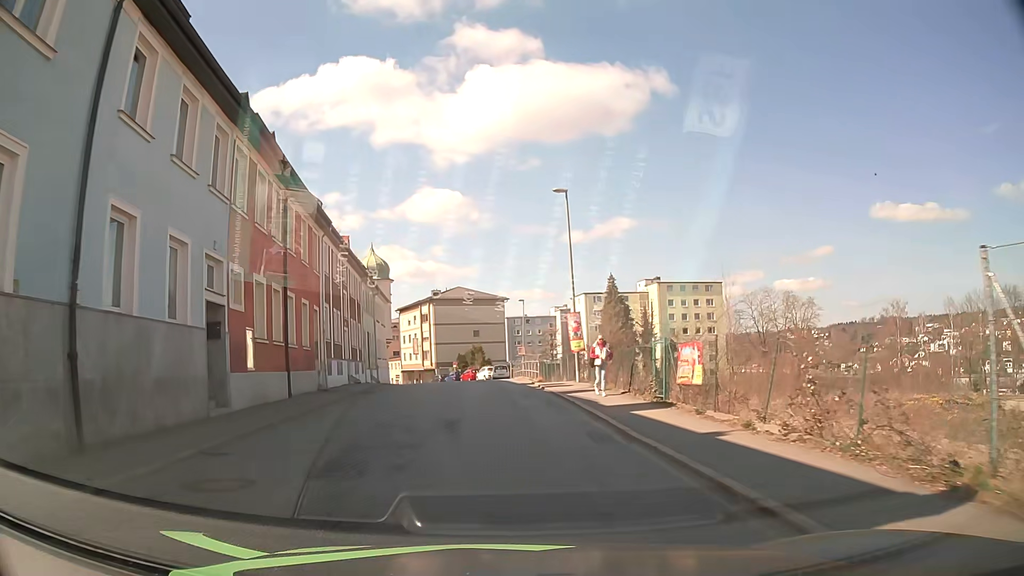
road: tertiary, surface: asphalt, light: Day
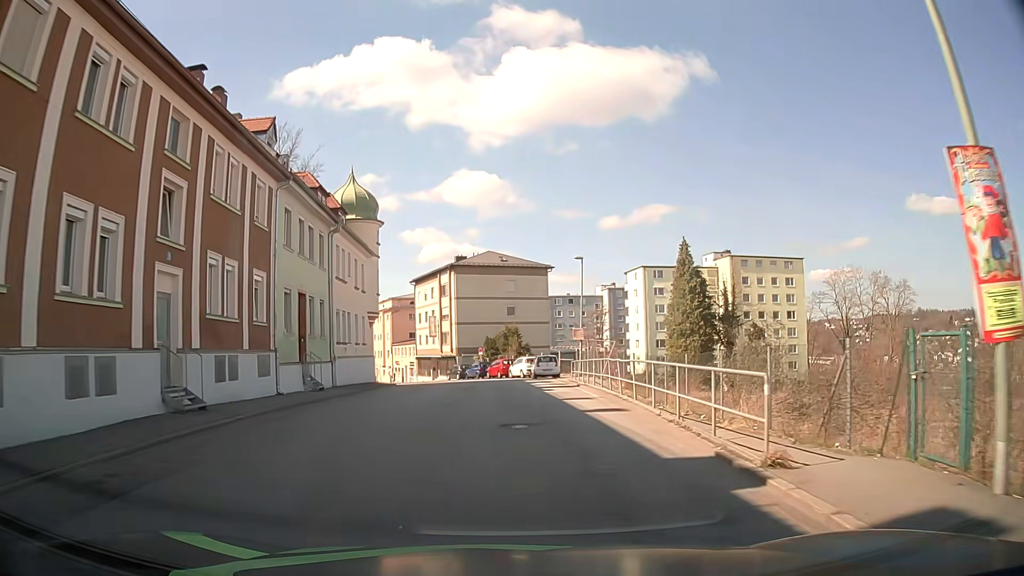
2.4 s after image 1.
(-1.2, +23.1) m; -4°
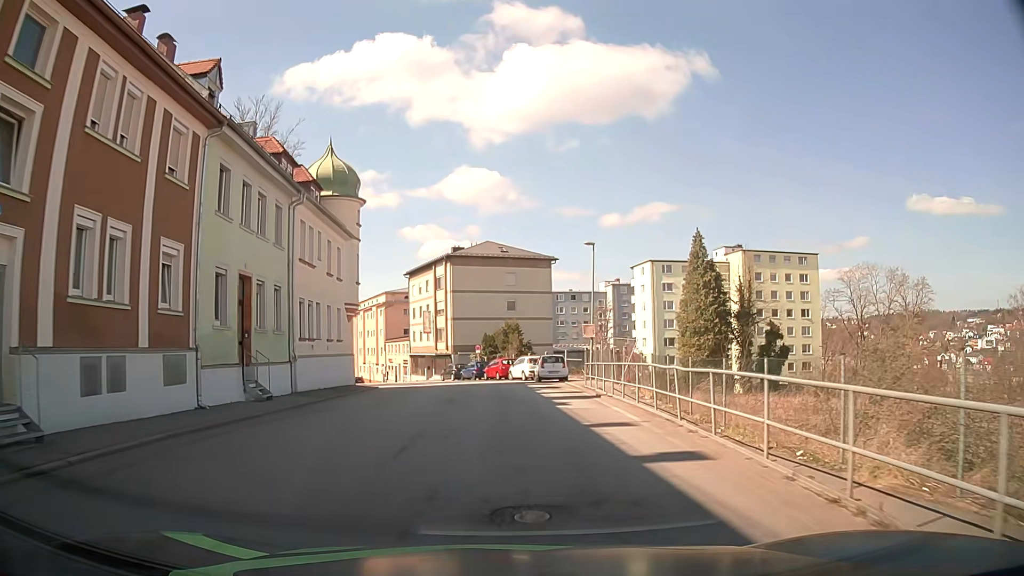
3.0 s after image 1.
(0.0, +5.7) m; 0°
